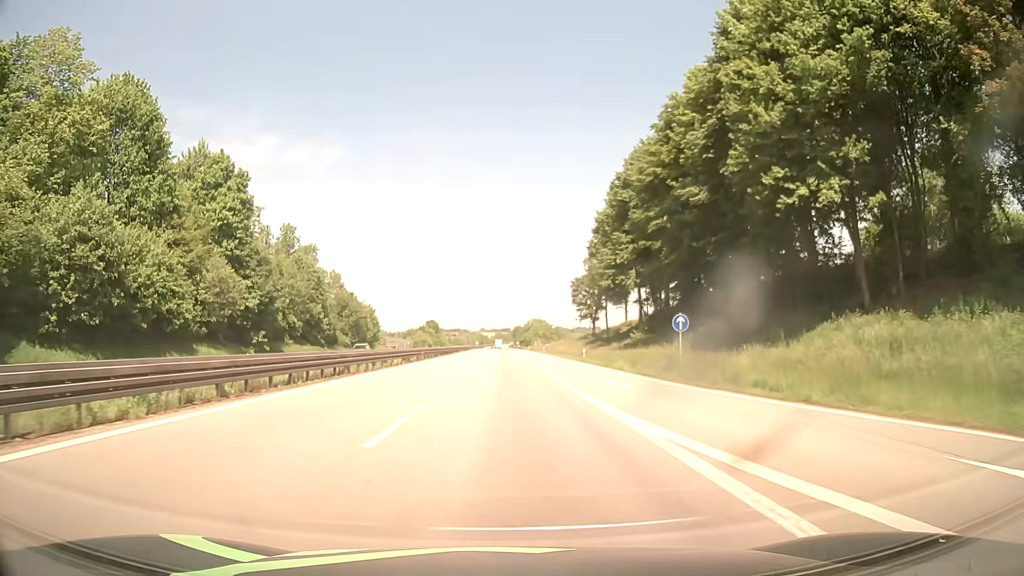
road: motorway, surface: asphalt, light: Day
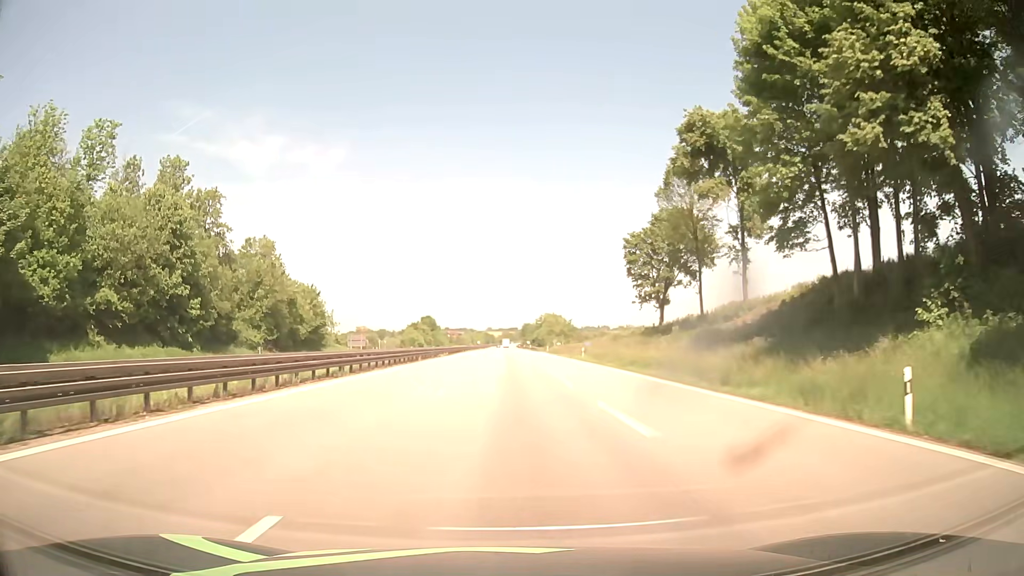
(-0.2, +45.9) m; 0°
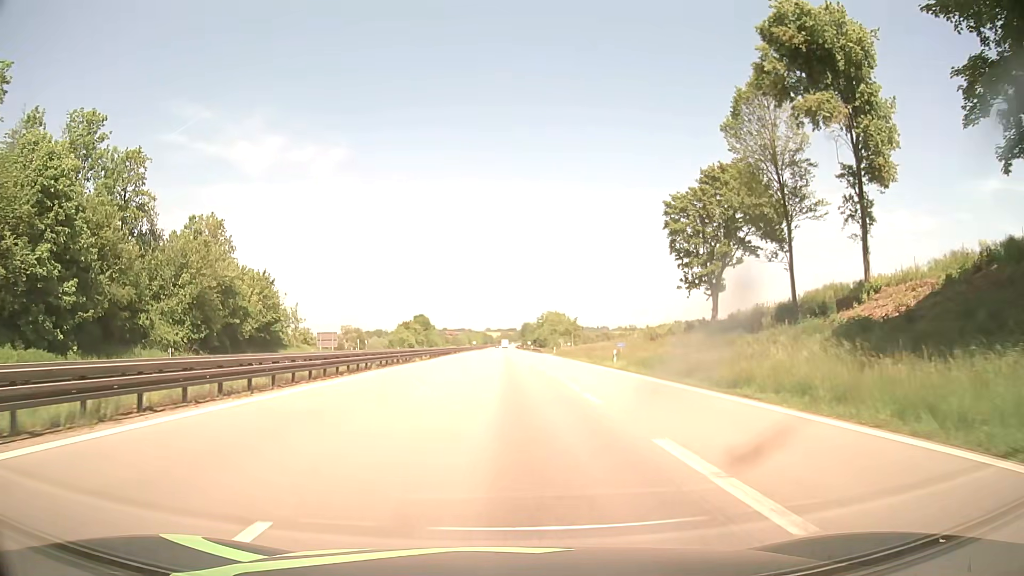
(0.0, +18.3) m; 0°
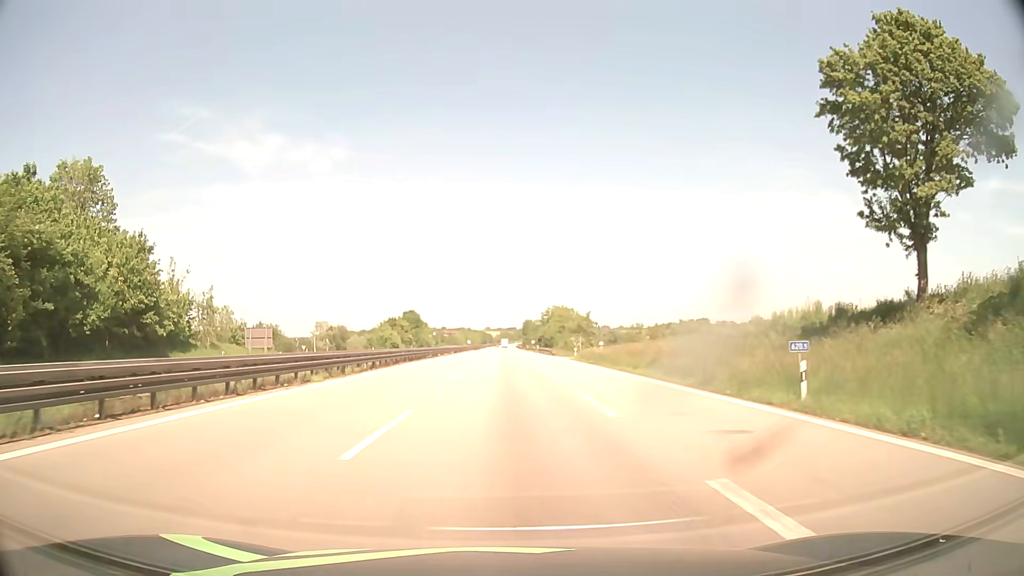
(0.0, +27.4) m; 0°
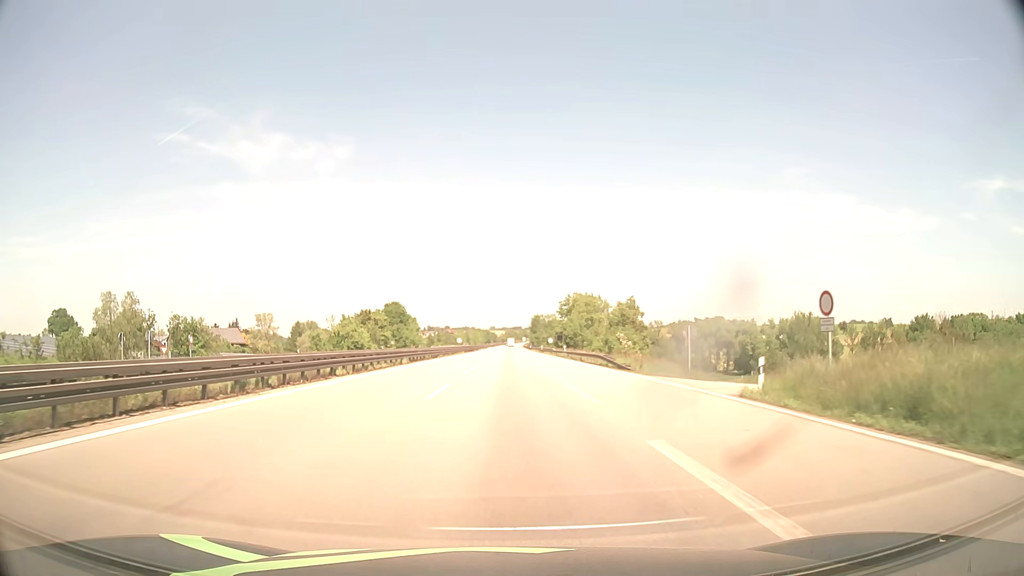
(-0.2, +45.7) m; -1°
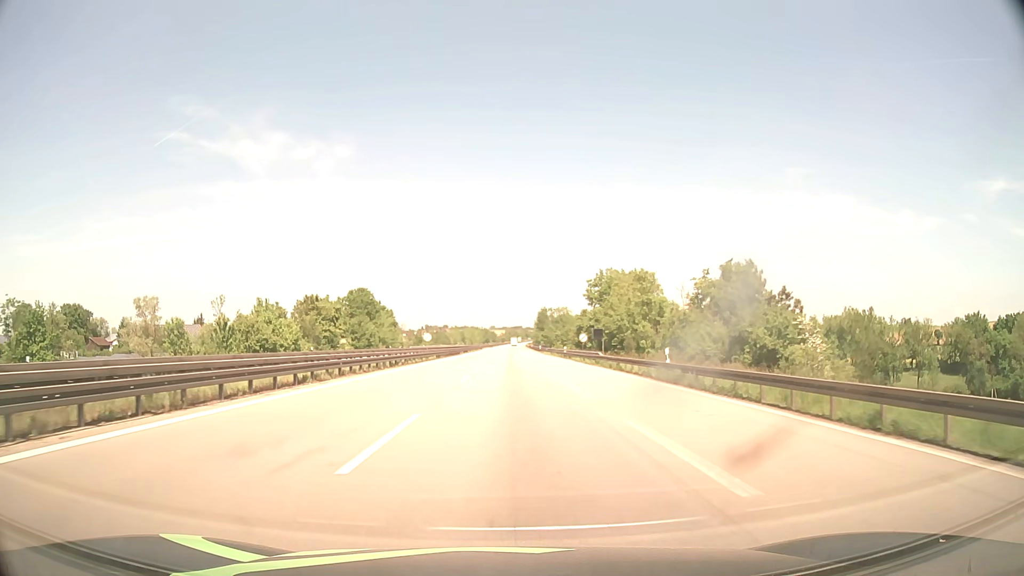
(-0.1, +45.7) m; 0°
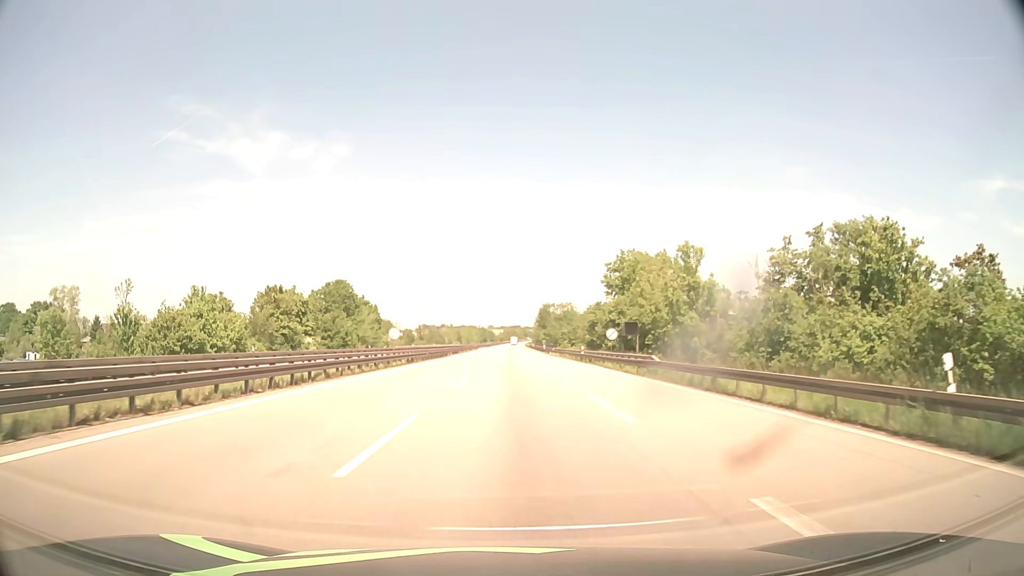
(0.0, +18.3) m; 0°
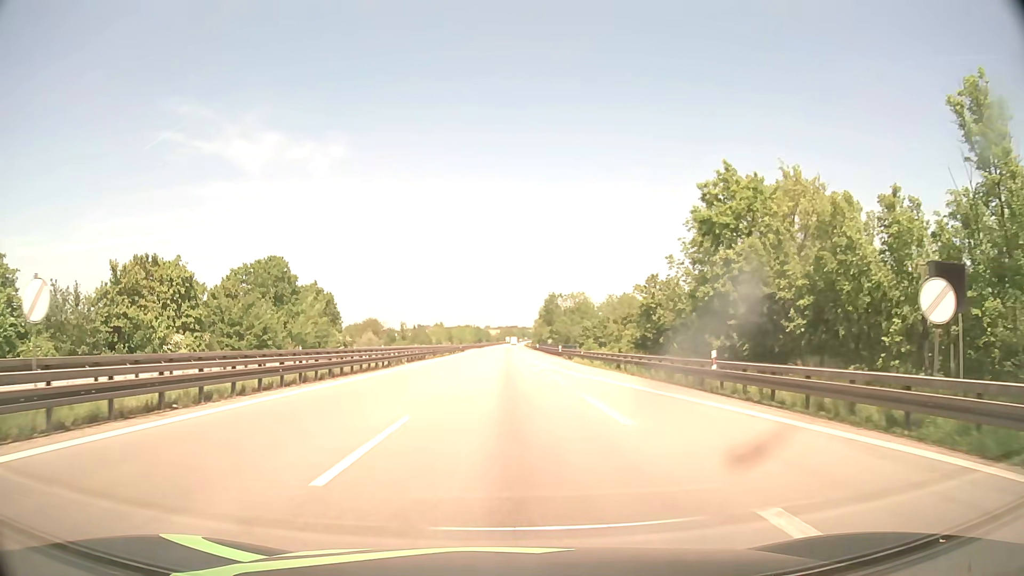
(+0.1, +36.7) m; 0°
